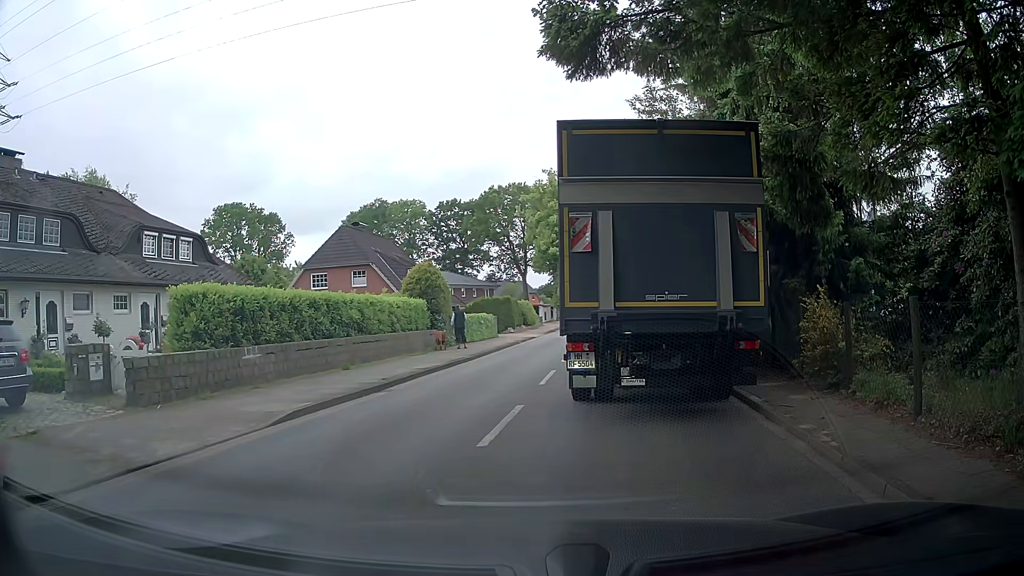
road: tertiary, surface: asphalt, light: Day
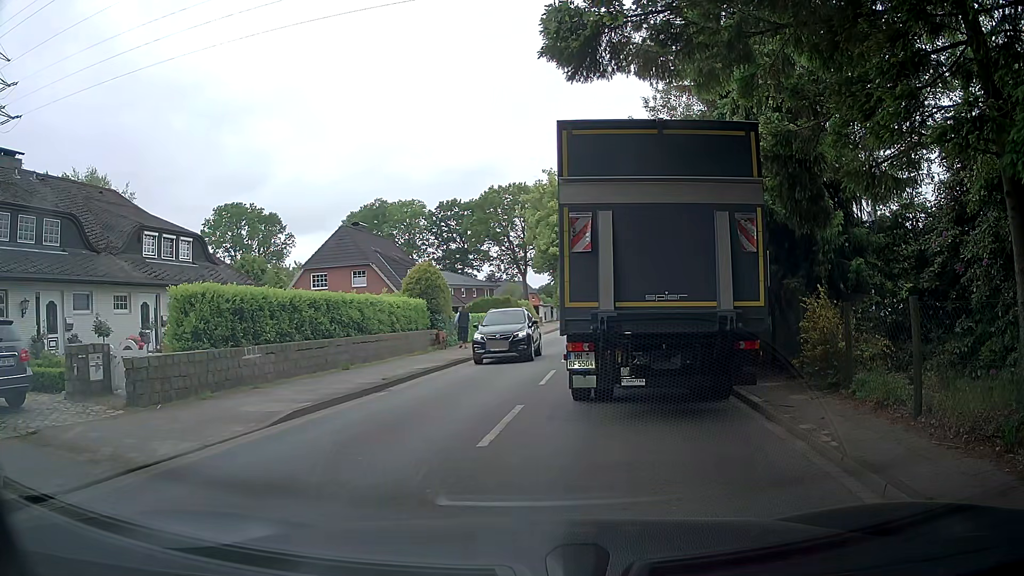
(0.0, 0.0) m; 0°
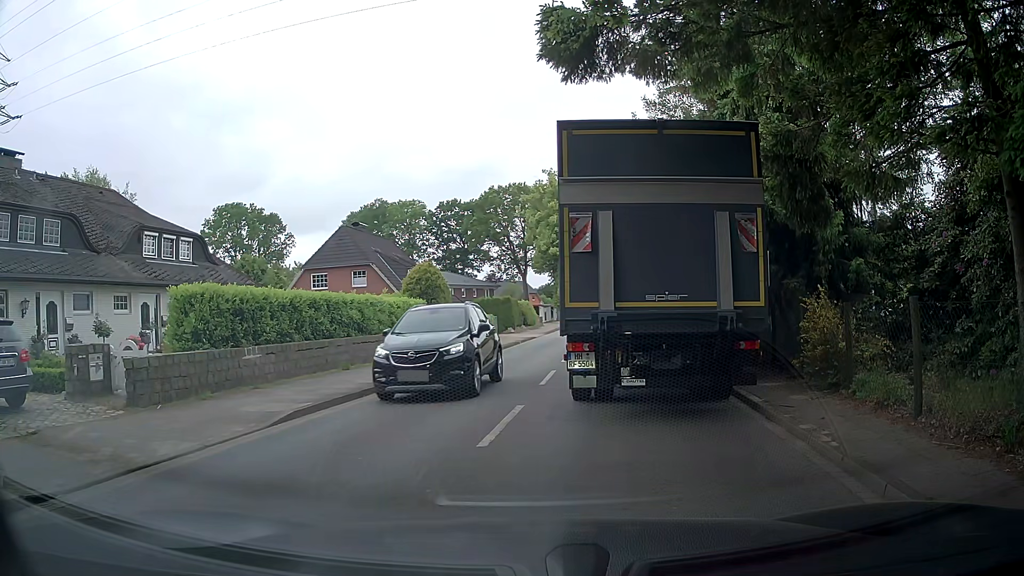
(0.0, 0.0) m; 0°
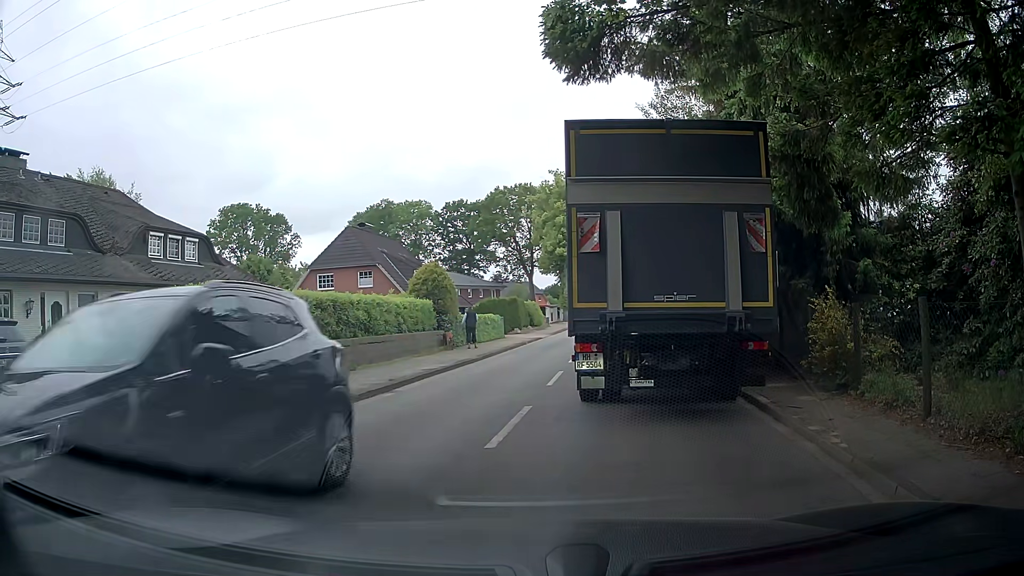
(0.0, 0.0) m; 0°
